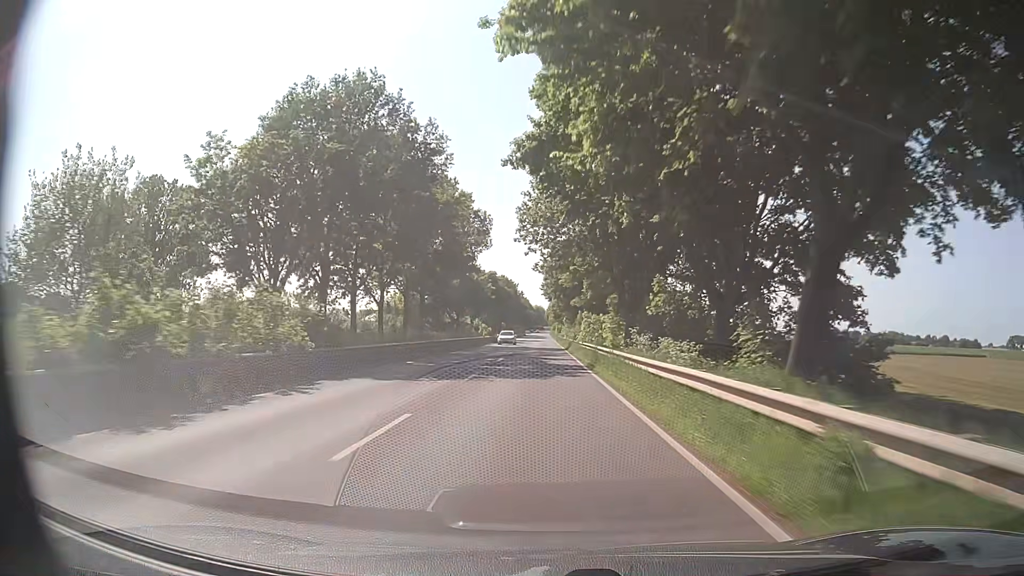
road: secondary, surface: asphalt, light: Day
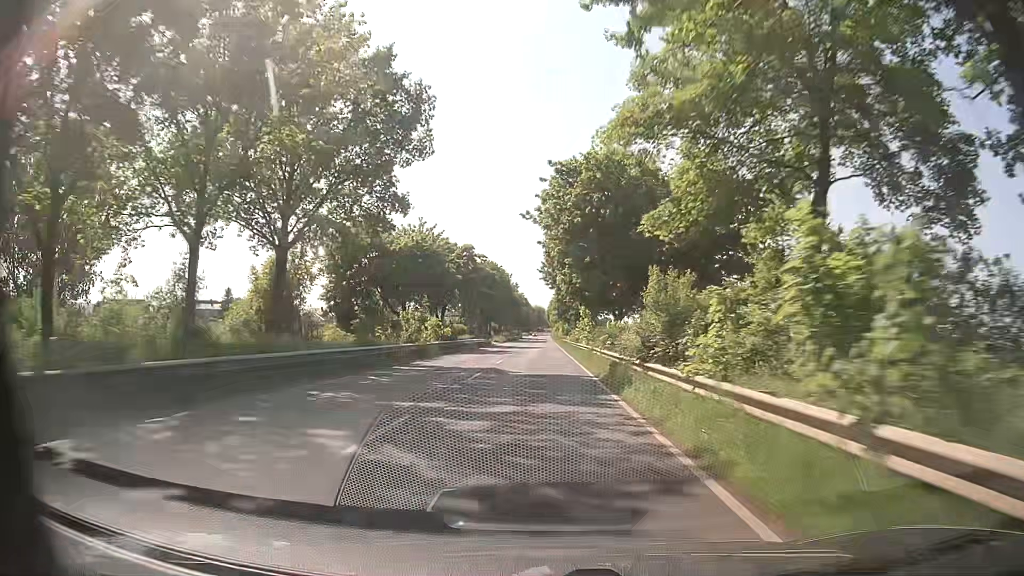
(-0.2, +36.1) m; -1°
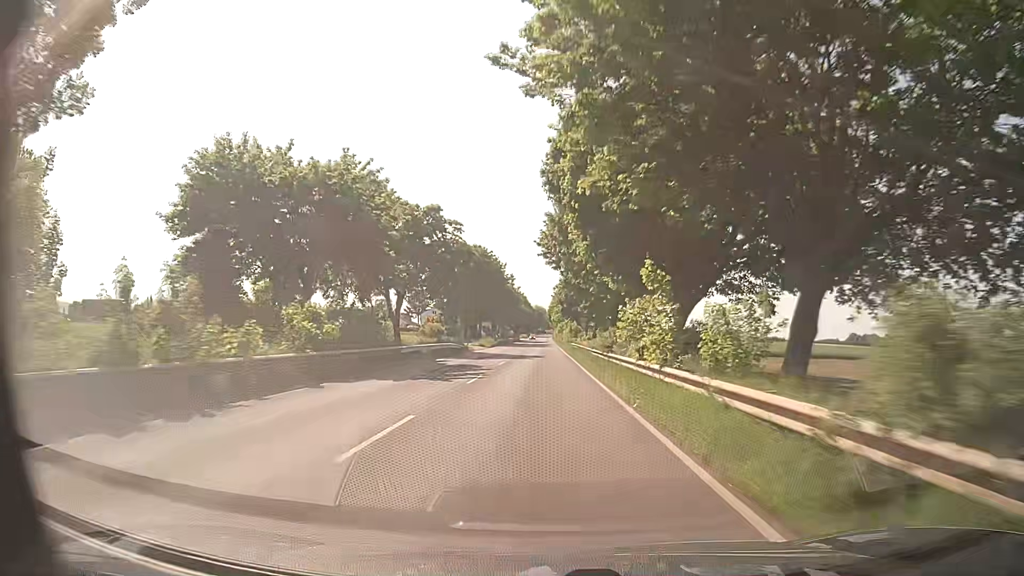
(+0.1, +24.2) m; 0°
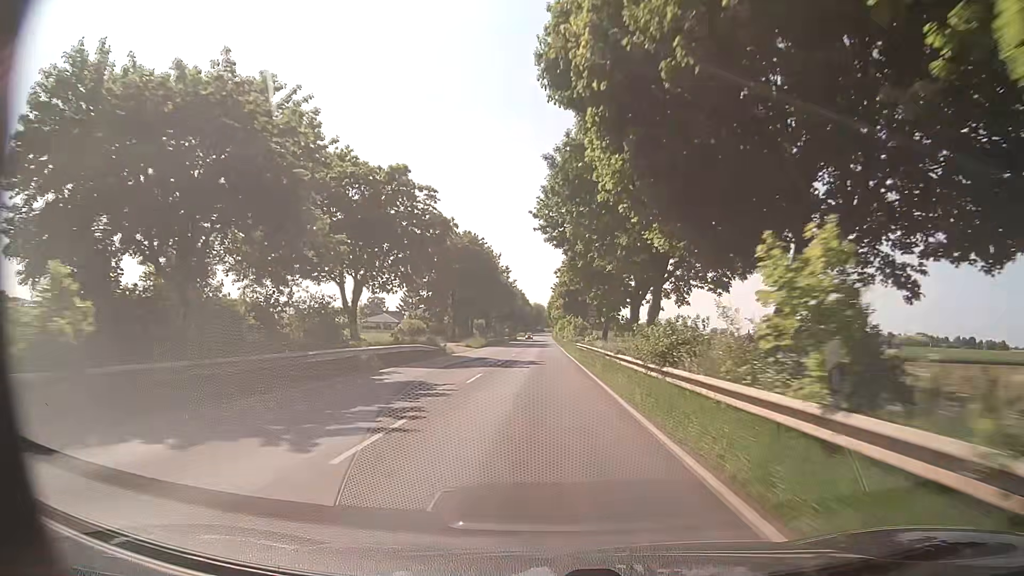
(0.0, +12.2) m; -1°
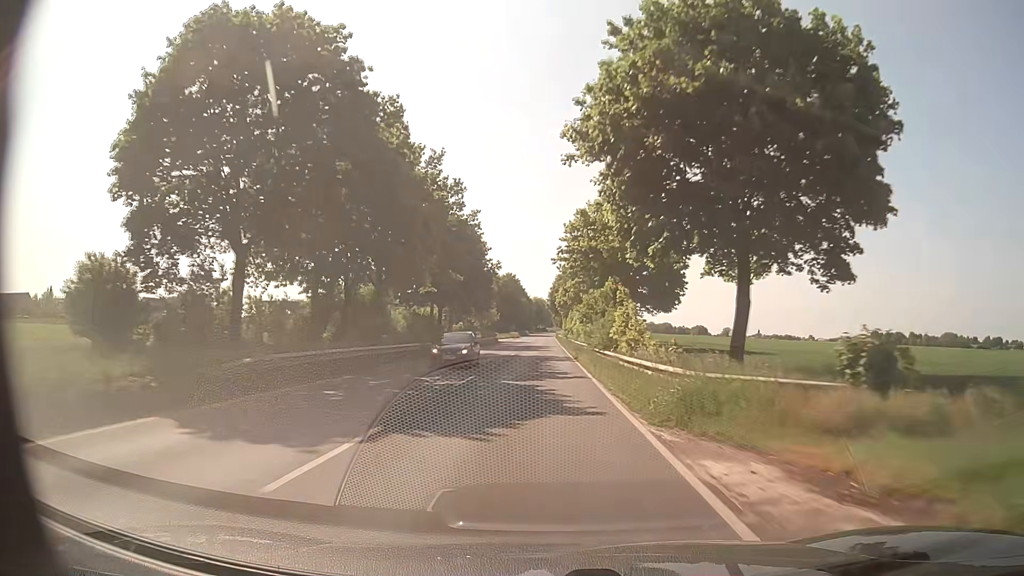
(+0.7, +61.7) m; 0°
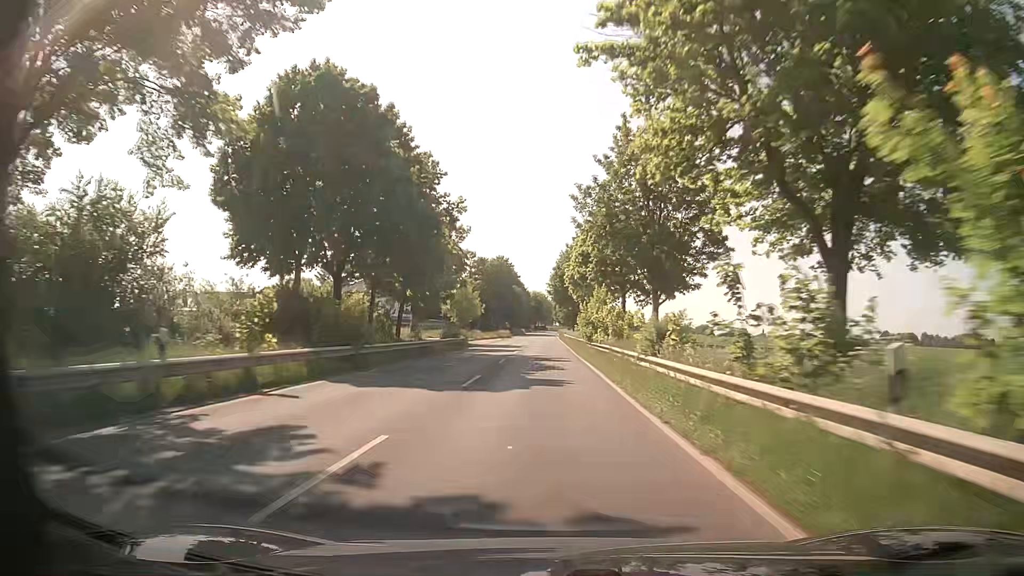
(-0.1, +37.3) m; 0°
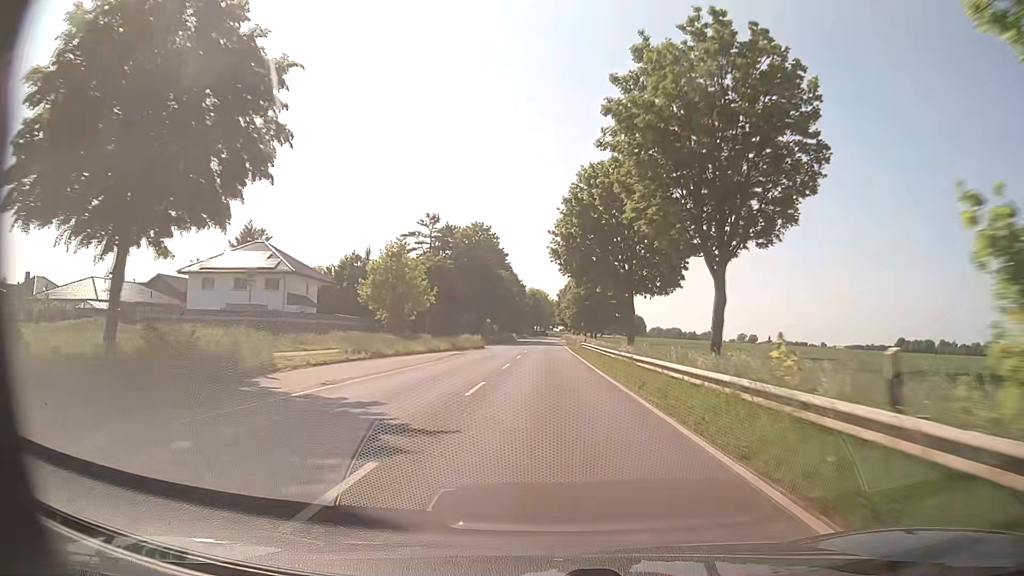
(0.0, +50.1) m; 0°
(0, +10) (0, +20) (0, +30) (0, +40) (0, +50) (0, +60) (+1, +70) (+1, +80) (+1, +90) (+1, +100) m
